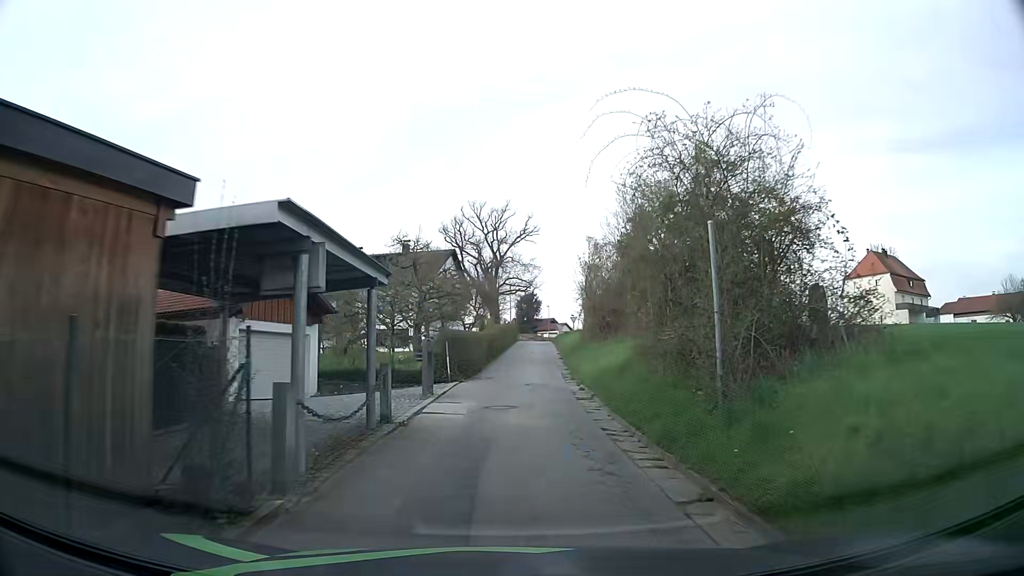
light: Day
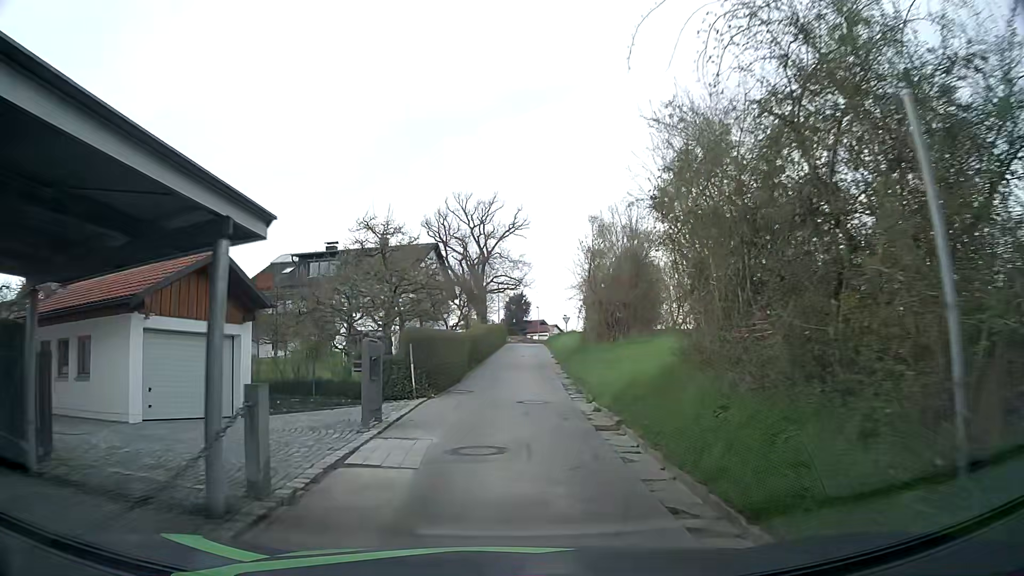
(+0.2, +5.2) m; +2°
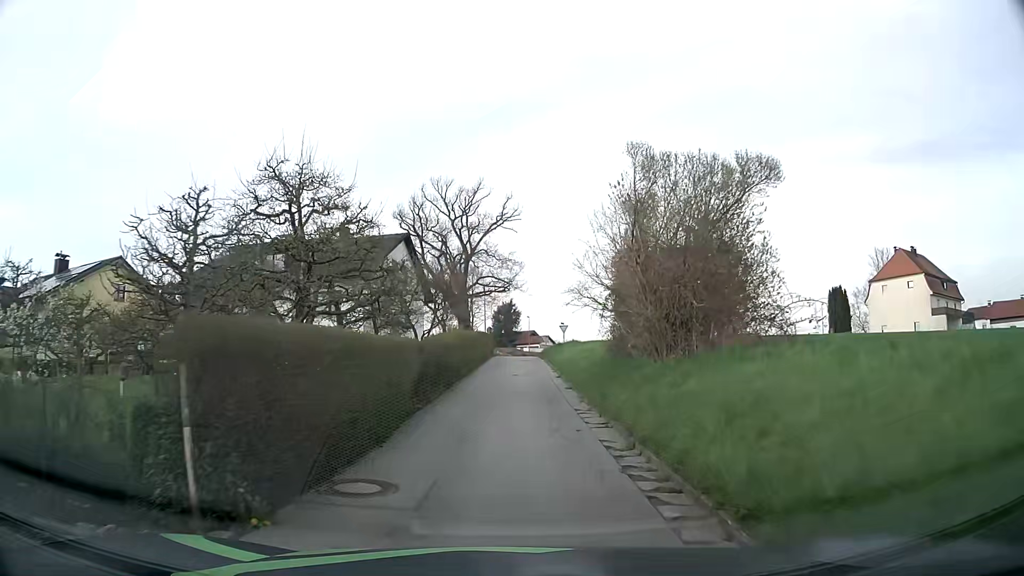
(+0.1, +10.2) m; +1°
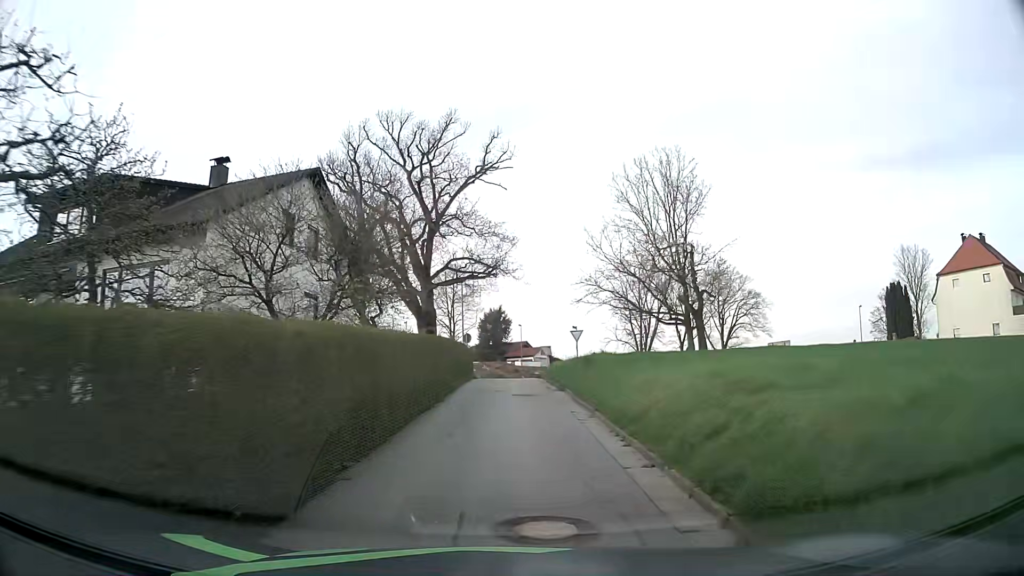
(+0.2, +19.5) m; +2°
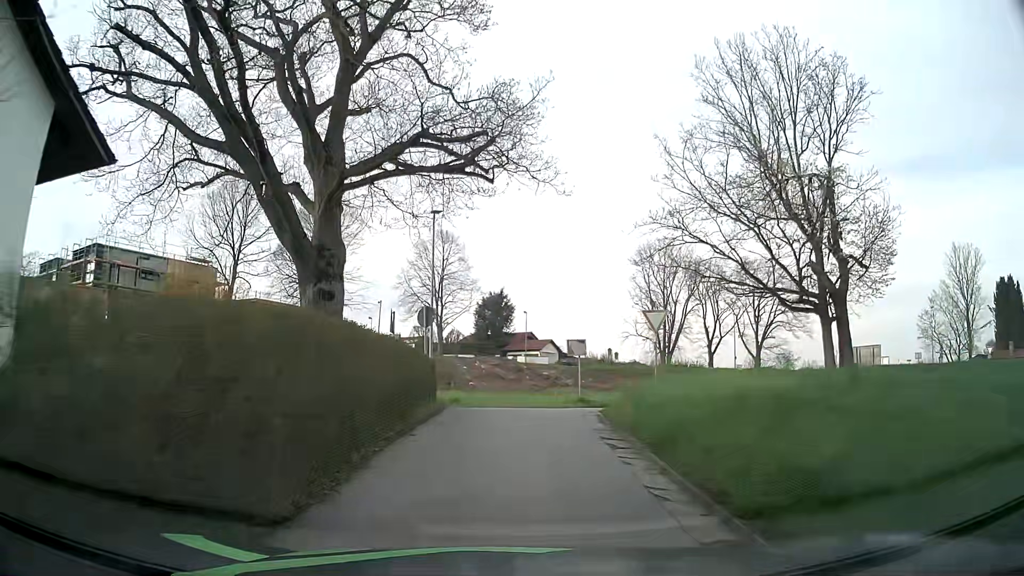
(-0.4, +21.5) m; 0°
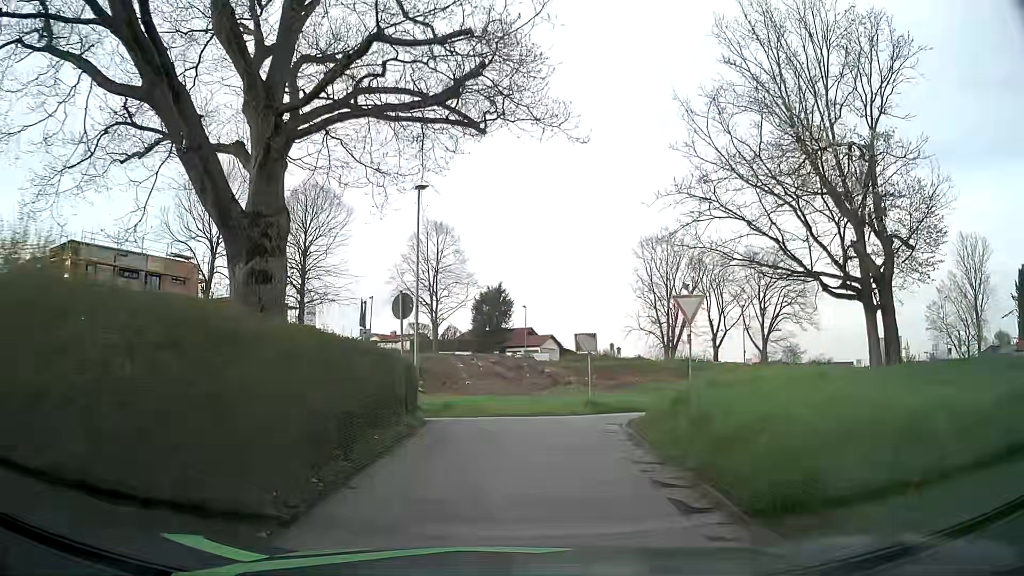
(0.0, +3.9) m; 0°
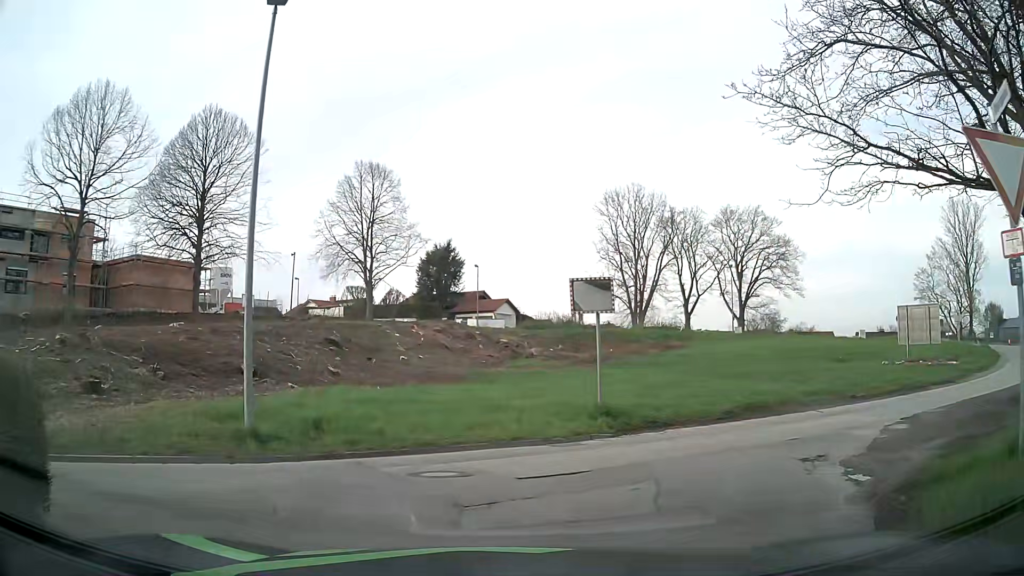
(+0.1, +11.8) m; +3°
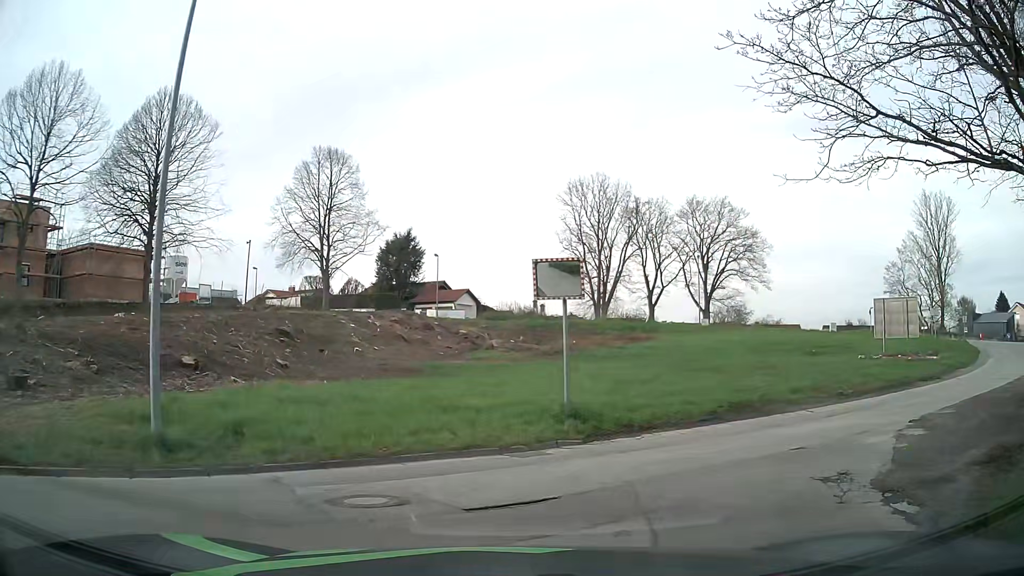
(0.0, +1.7) m; +3°
